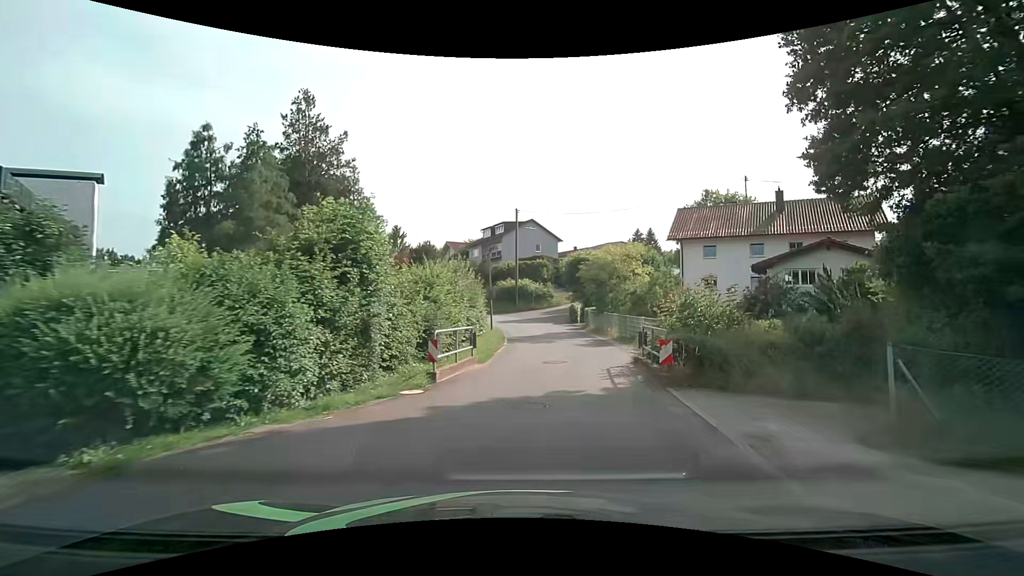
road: residential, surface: asphalt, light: Day
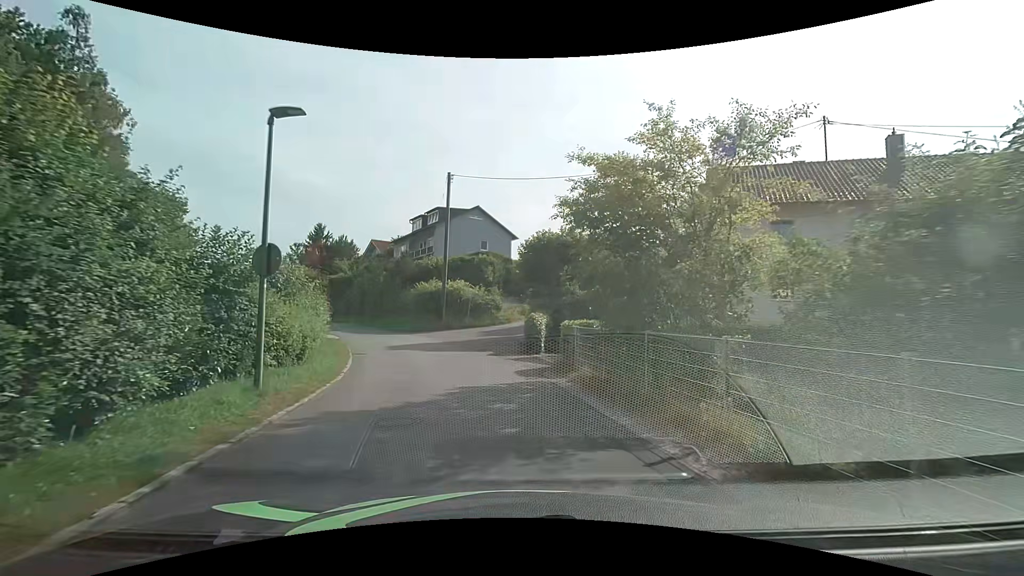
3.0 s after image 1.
(+2.0, +20.5) m; +6°
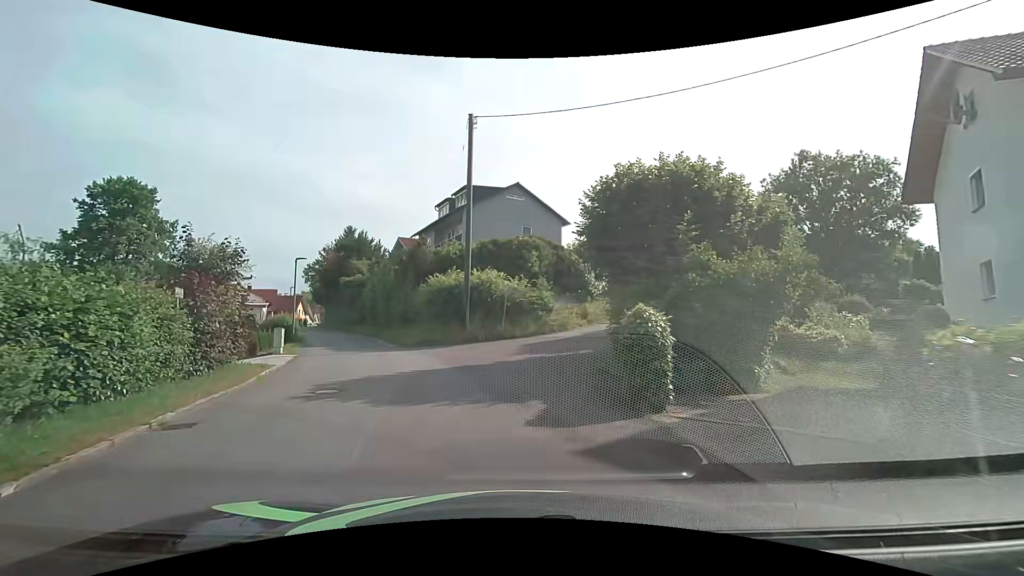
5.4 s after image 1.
(-0.5, +12.3) m; -6°
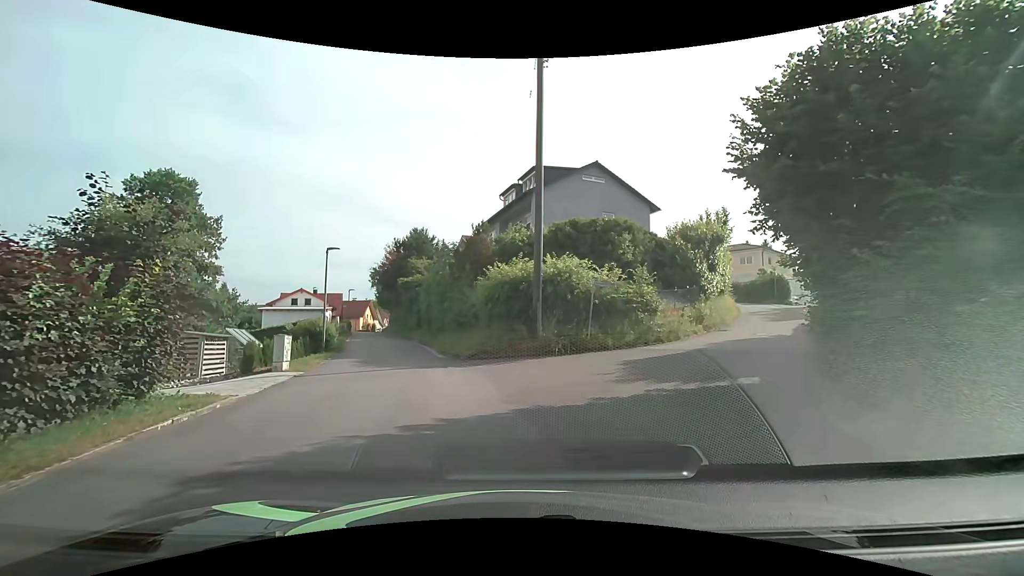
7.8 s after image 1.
(-0.4, +6.9) m; -8°
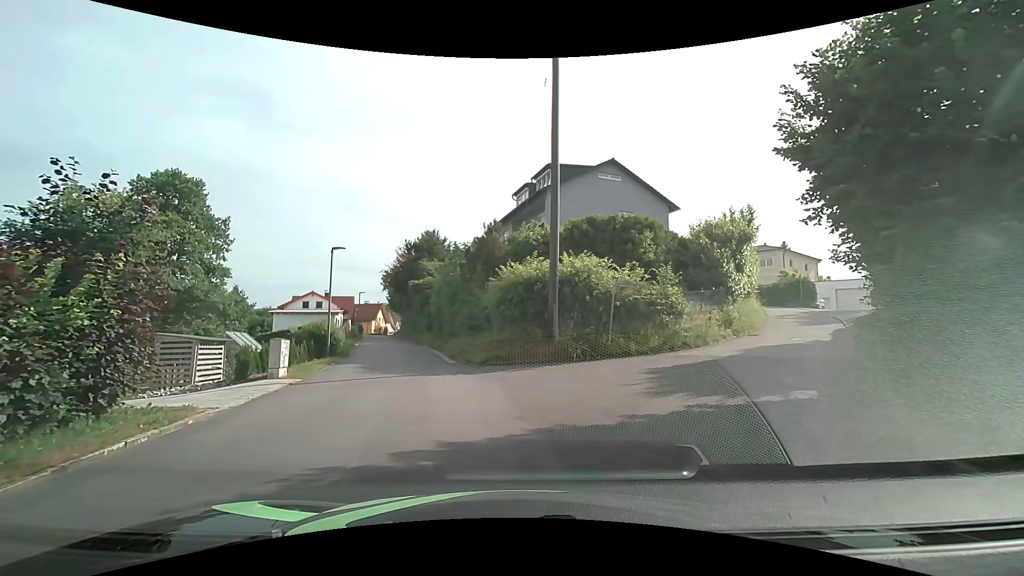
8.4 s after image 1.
(0.0, +1.3) m; 0°
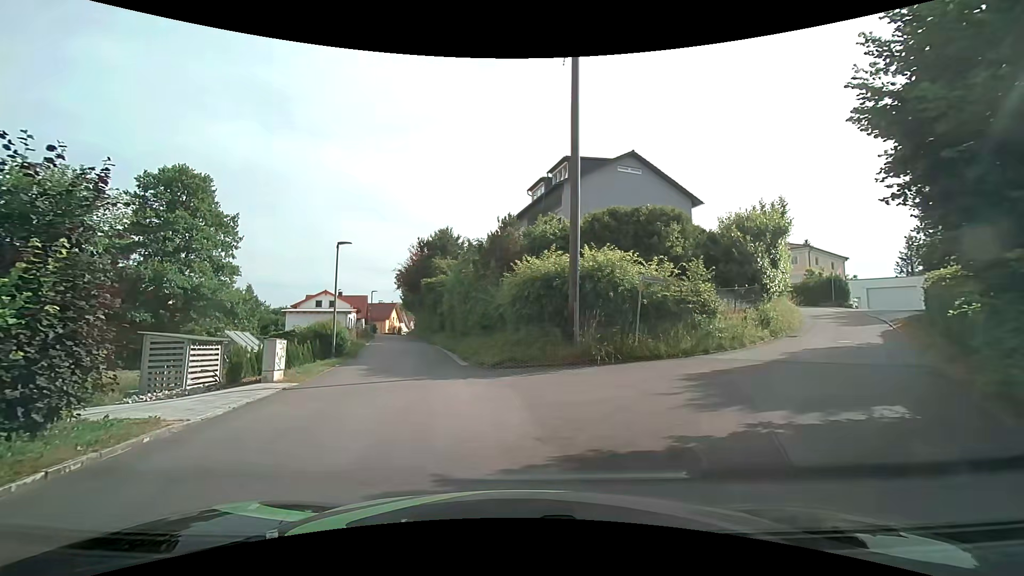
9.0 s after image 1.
(0.0, +1.5) m; -2°
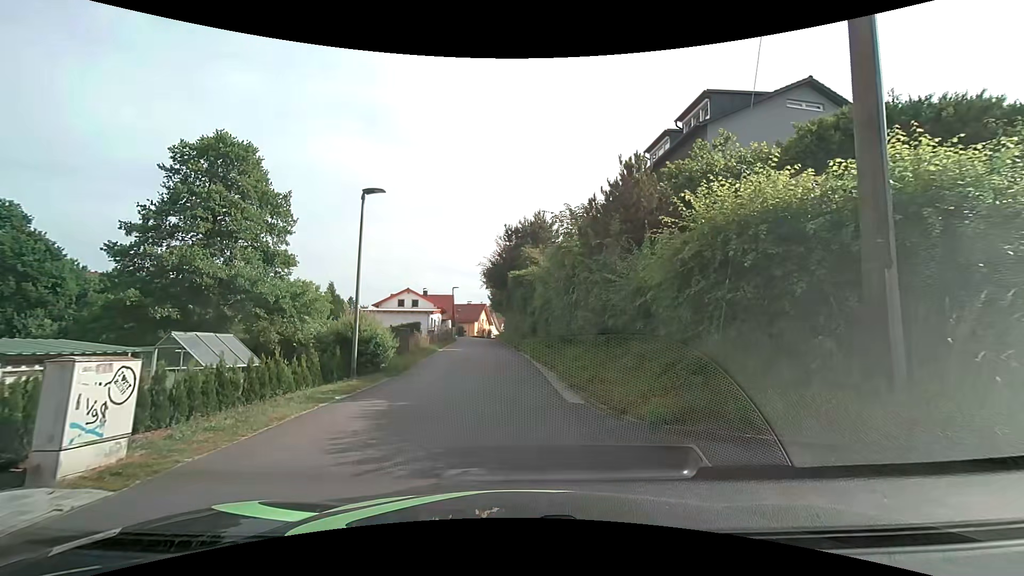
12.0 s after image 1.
(-0.8, +9.5) m; -9°
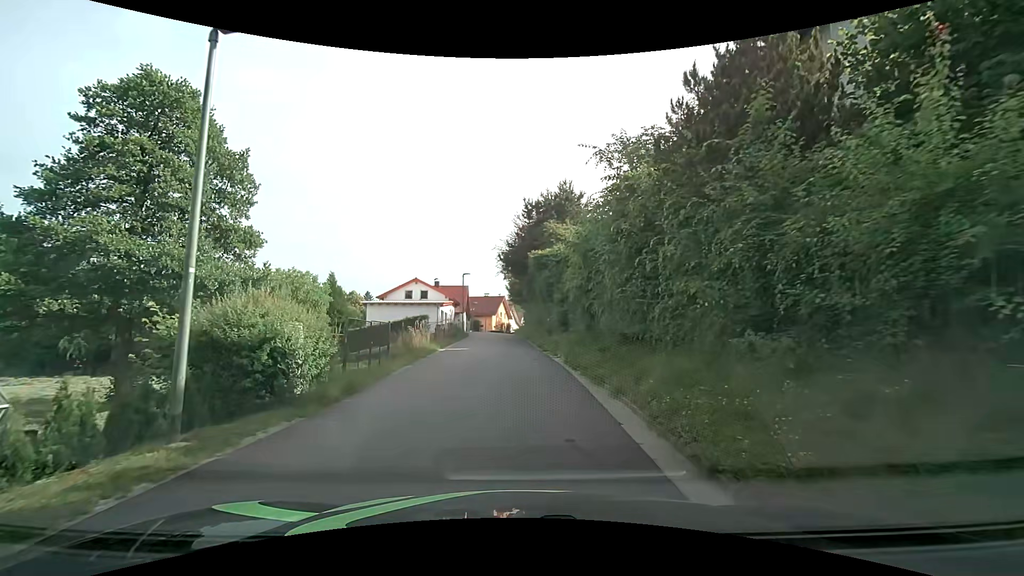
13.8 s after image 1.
(-0.2, +7.6) m; -2°
(0, +10) (-1, +20) (-1, +30) (-2, +40) (-2, +50) (-3, +60) (-3, +70) (-2, +80) (0, +90) (+2, +99) m
